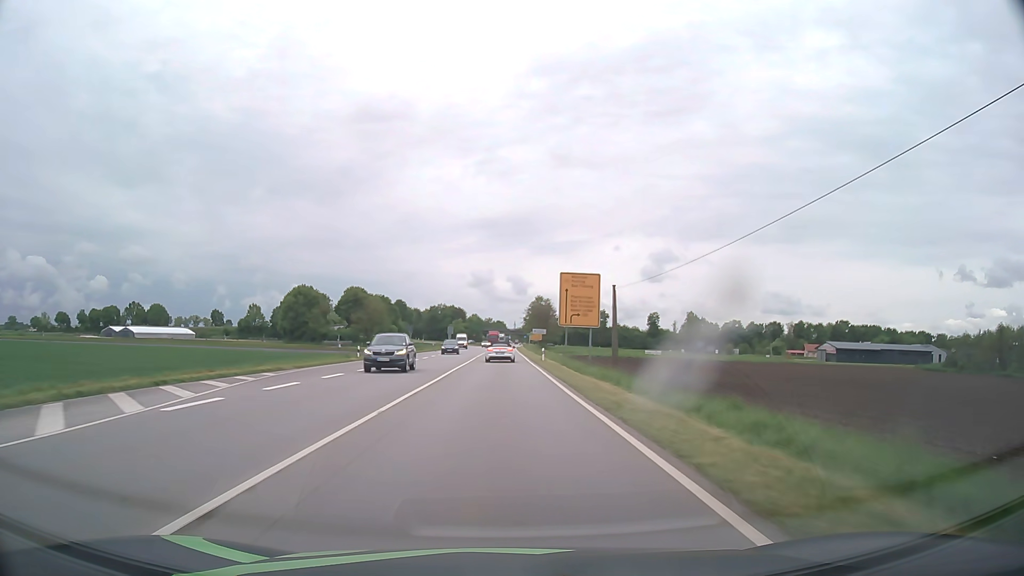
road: primary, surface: asphalt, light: Day
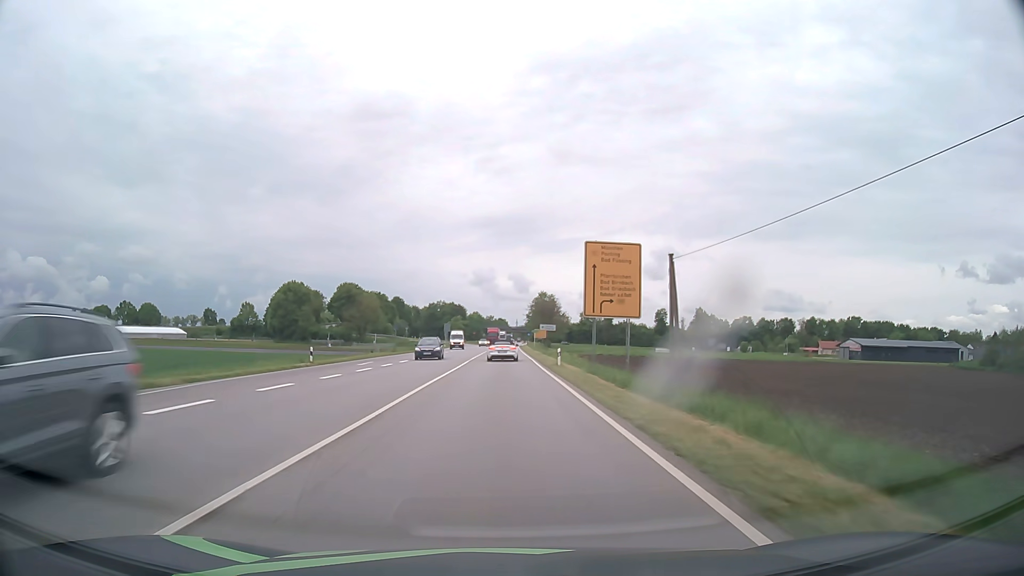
(0.0, +12.7) m; 0°
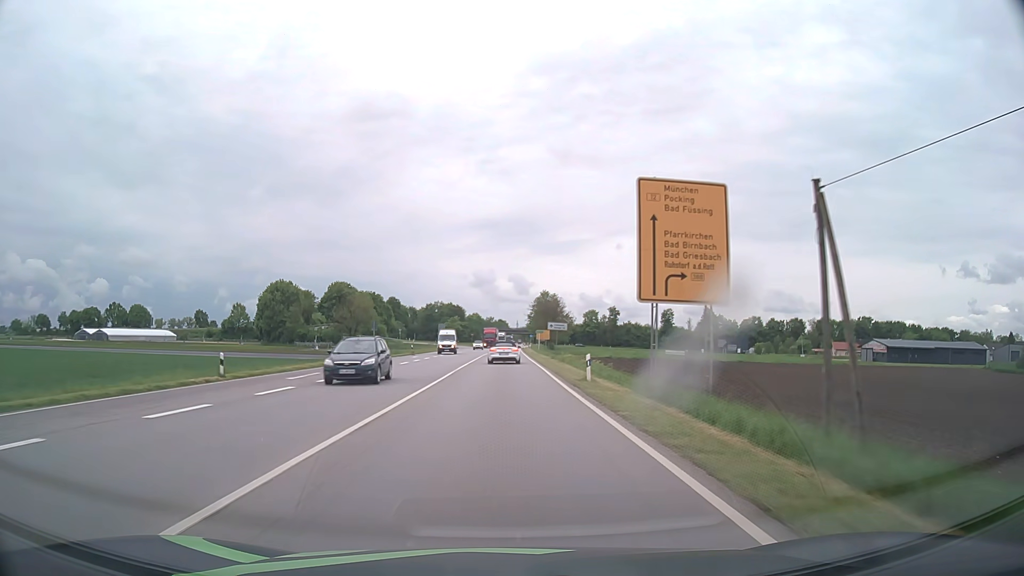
(0.0, +12.3) m; 0°
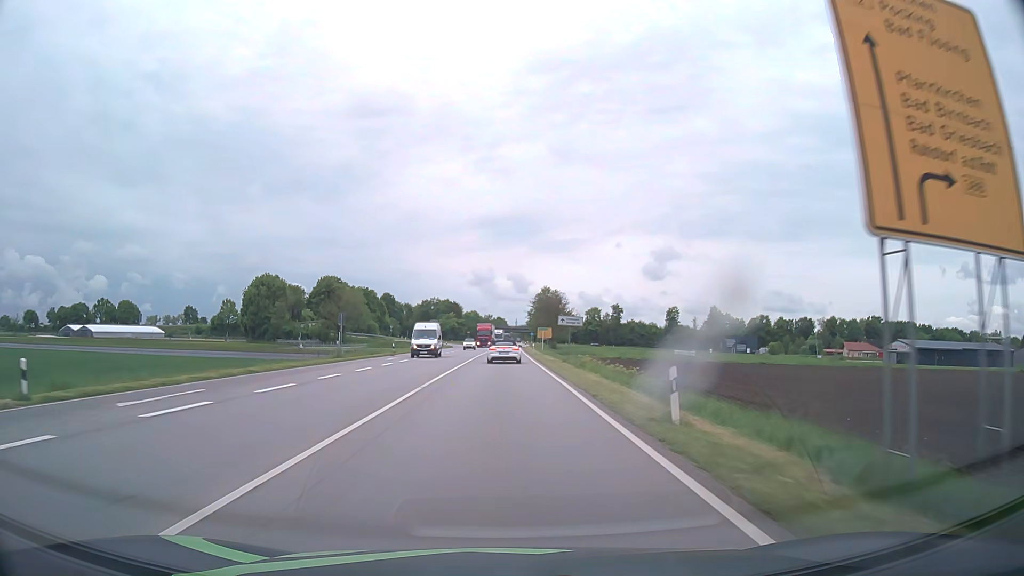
(0.0, +11.8) m; 0°
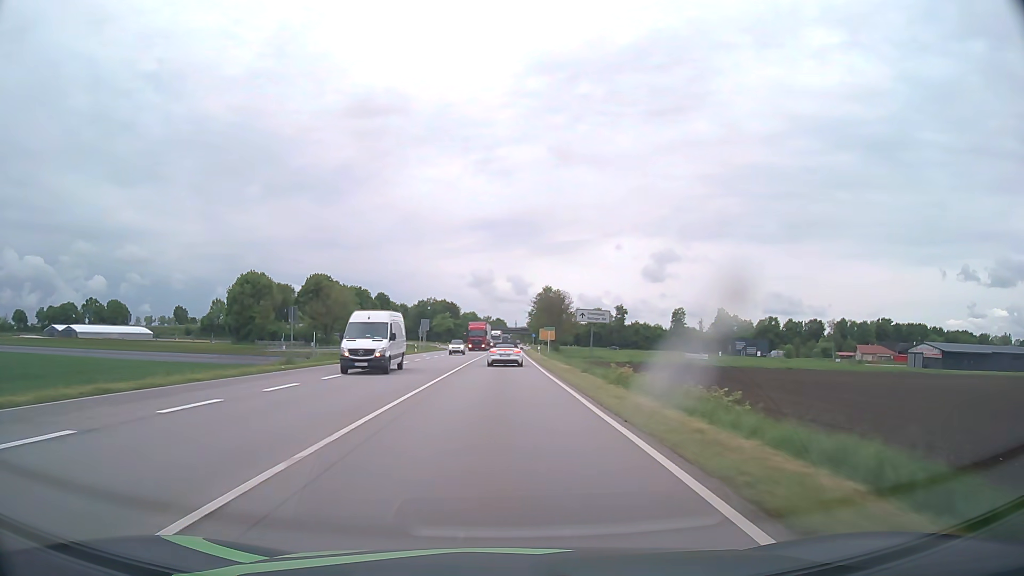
(0.0, +11.4) m; 0°
